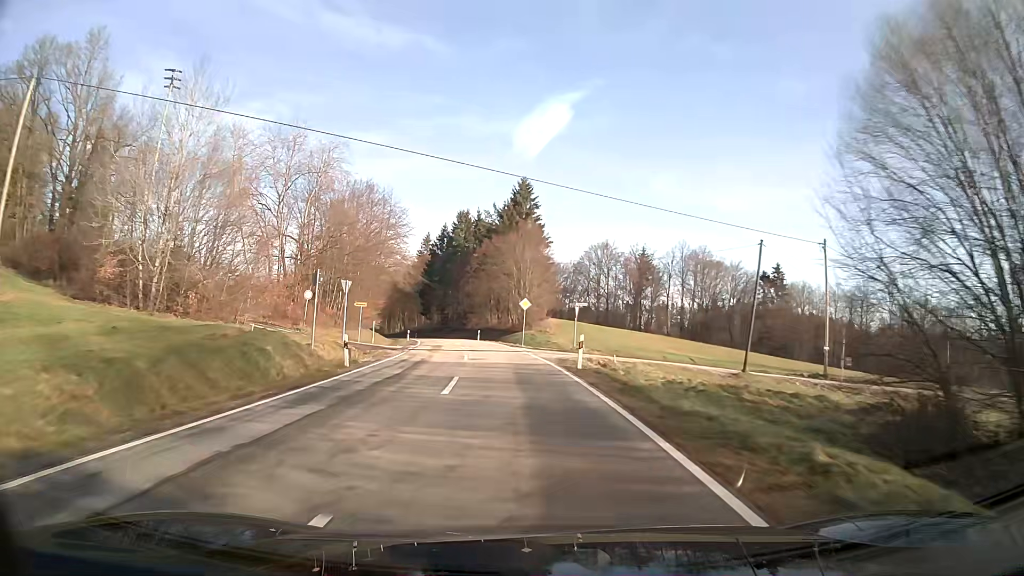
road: secondary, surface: asphalt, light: Day
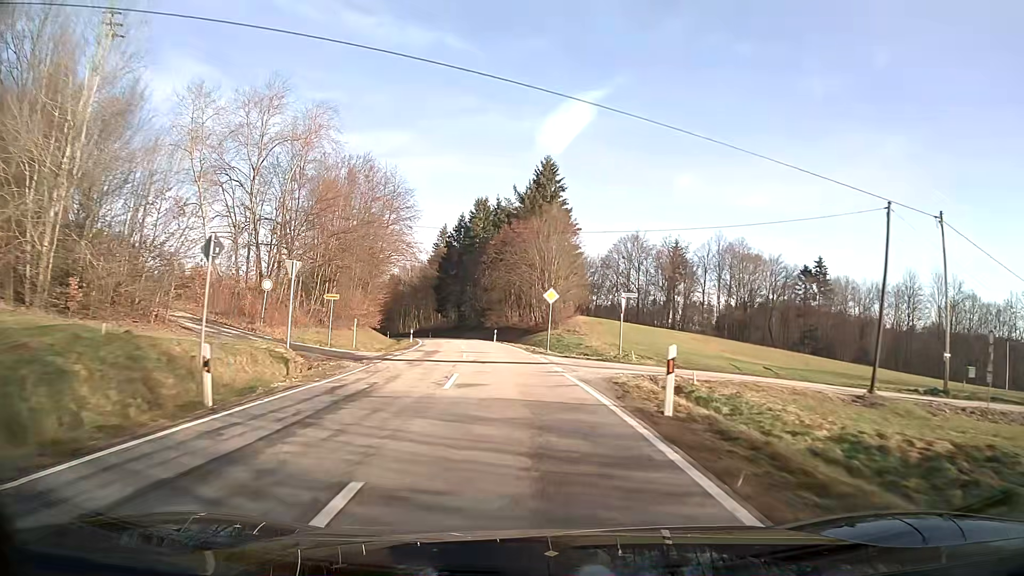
(-0.2, +11.3) m; -2°
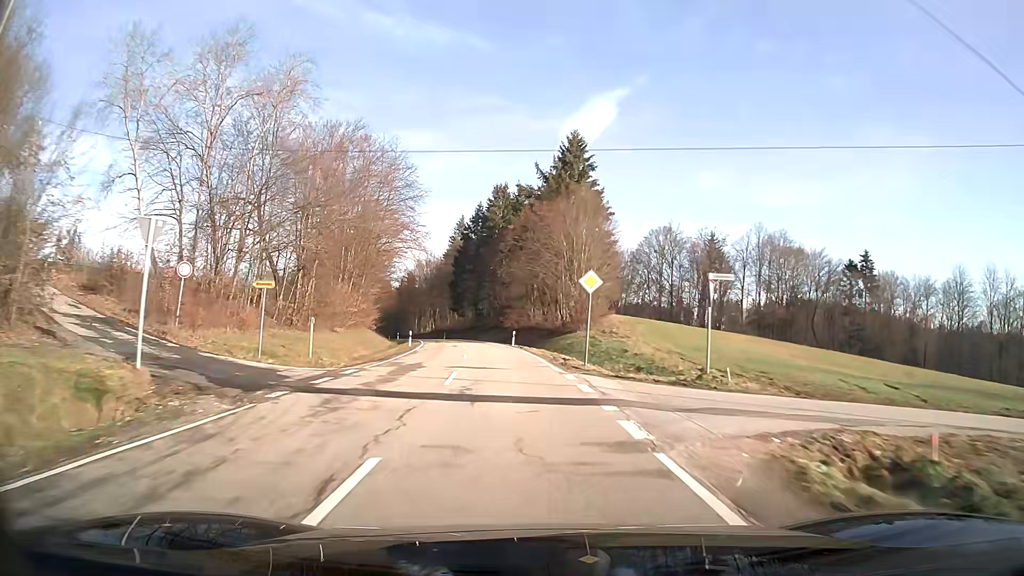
(-0.2, +11.3) m; -2°
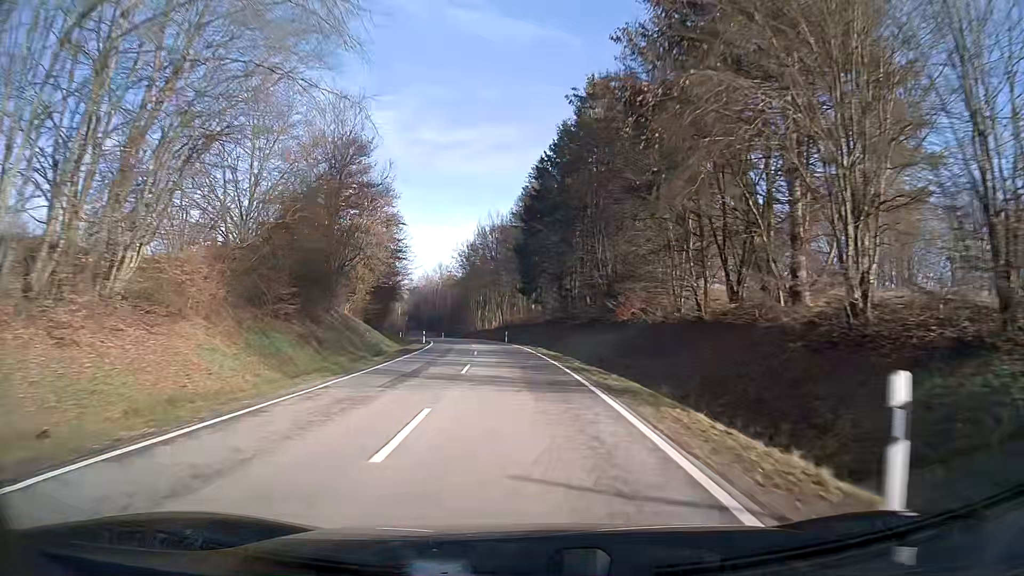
(-3.0, +45.6) m; -7°
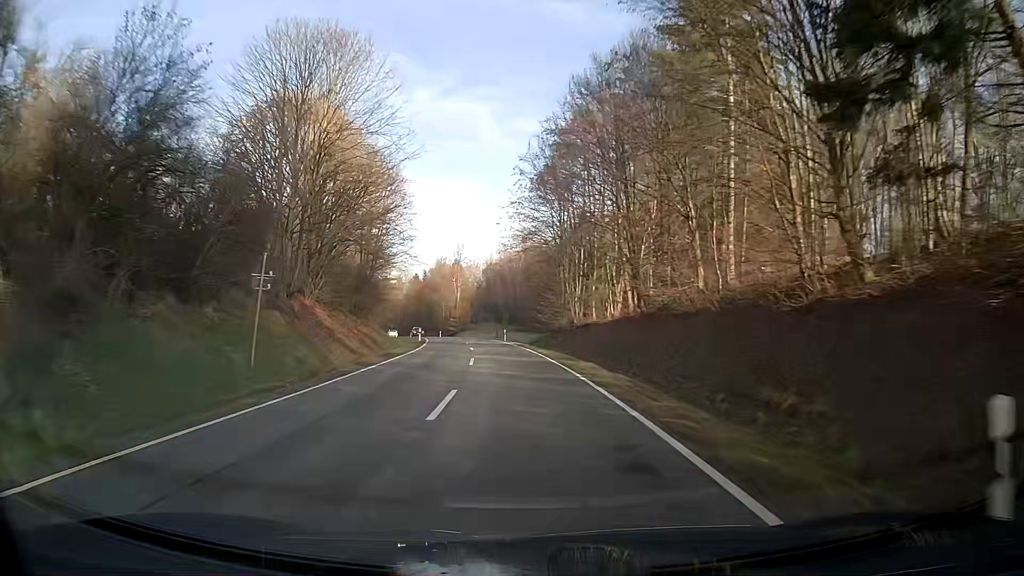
(-4.3, +58.8) m; -9°
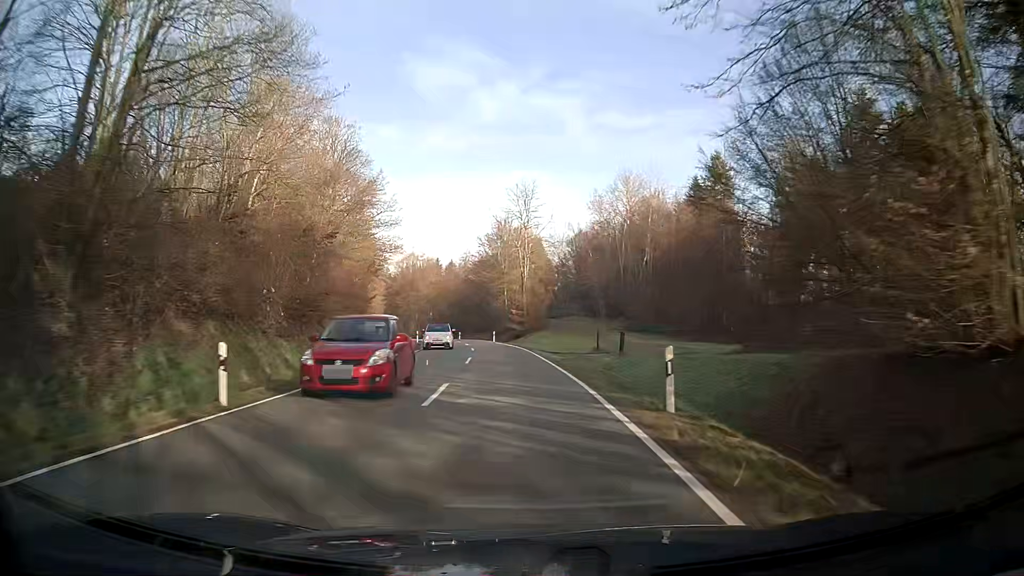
(-3.2, +47.9) m; -8°
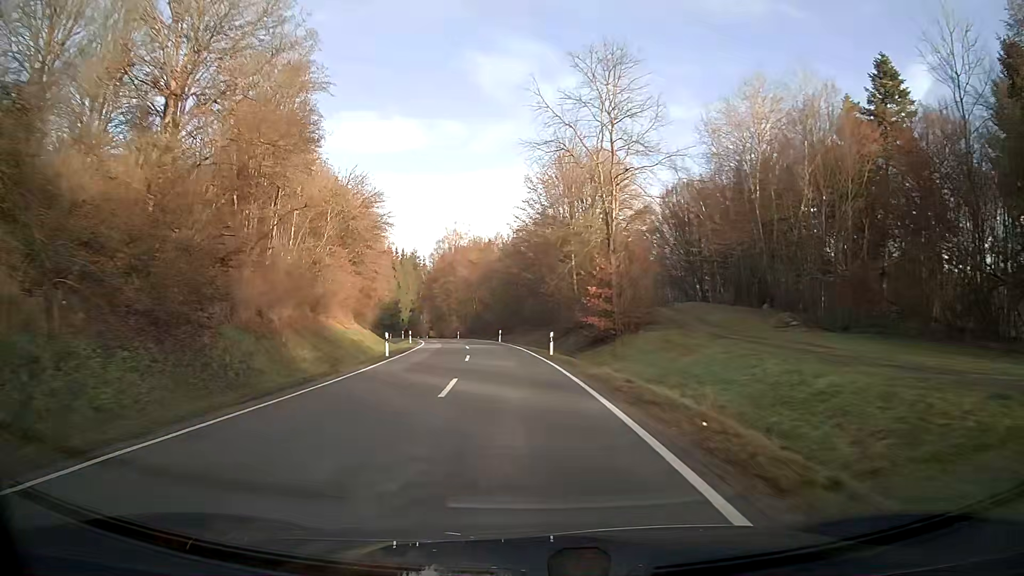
(-1.3, +35.3) m; -5°
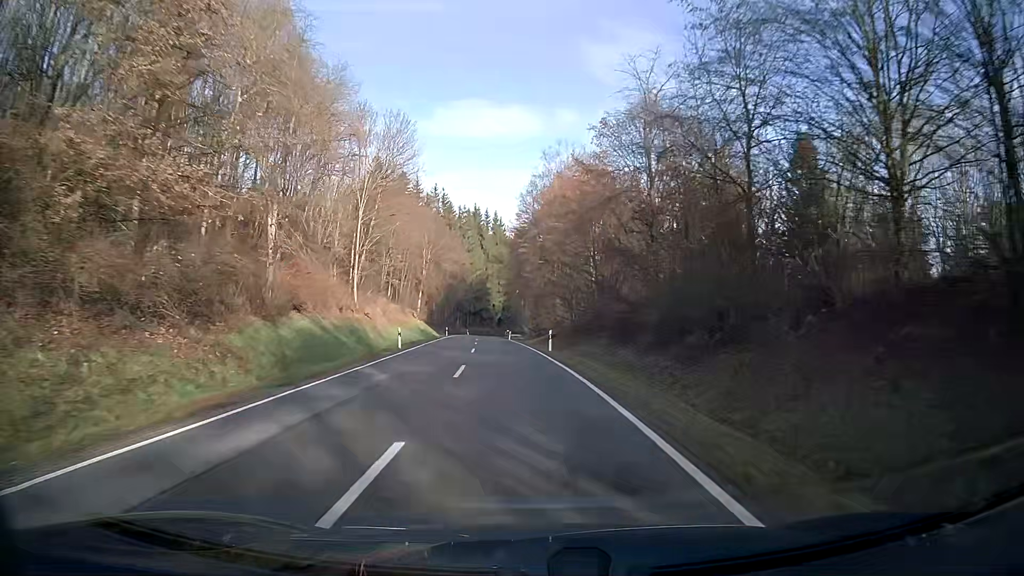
(-5.1, +58.0) m; -10°
